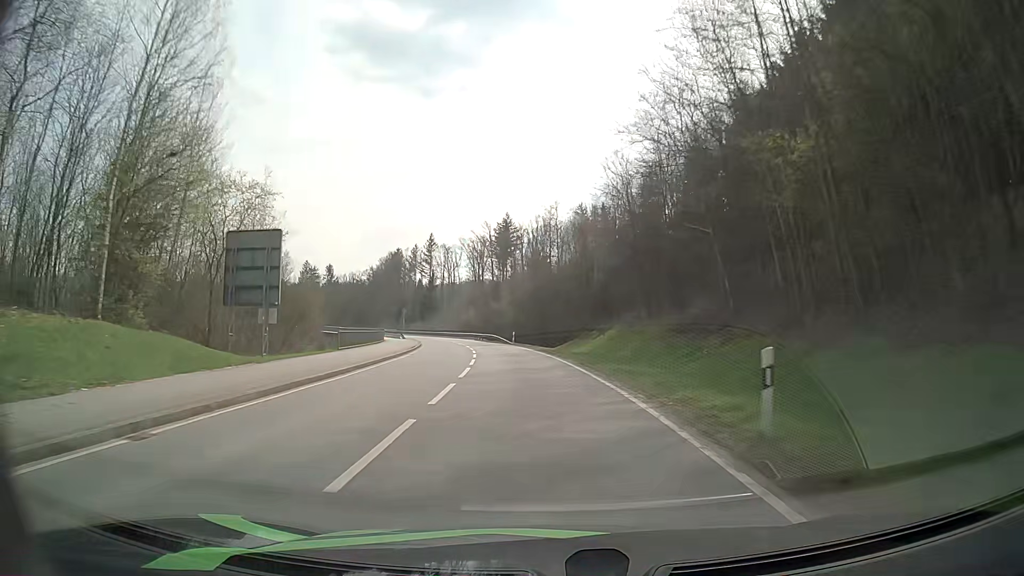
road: secondary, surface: asphalt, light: Day
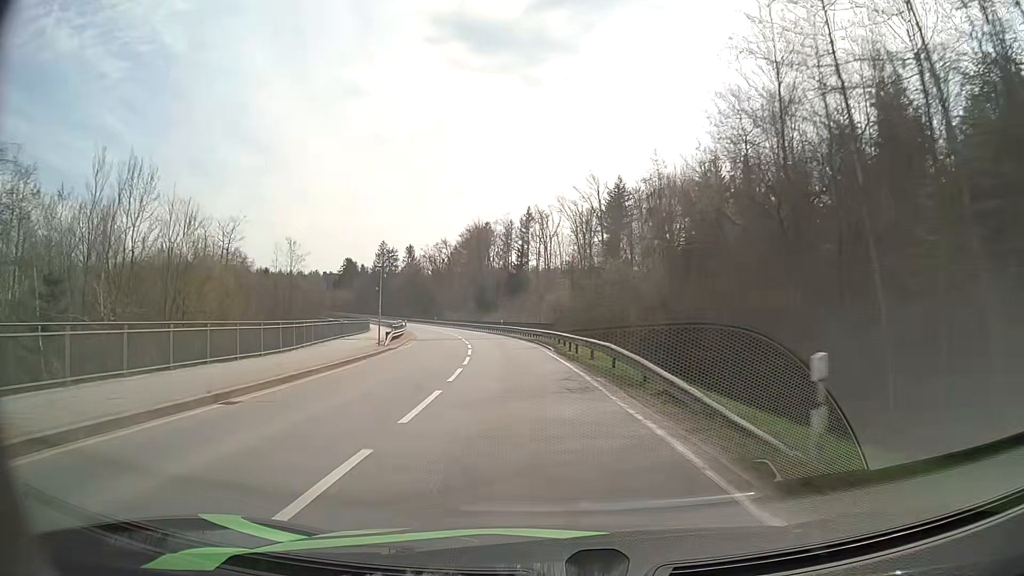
(-4.1, +50.9) m; -9°
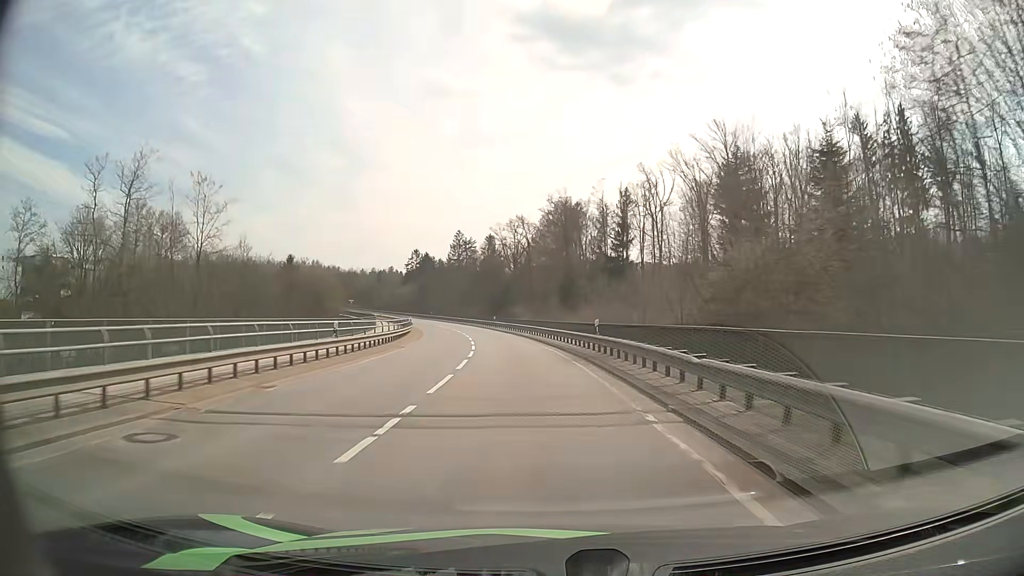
(-2.7, +38.8) m; -8°
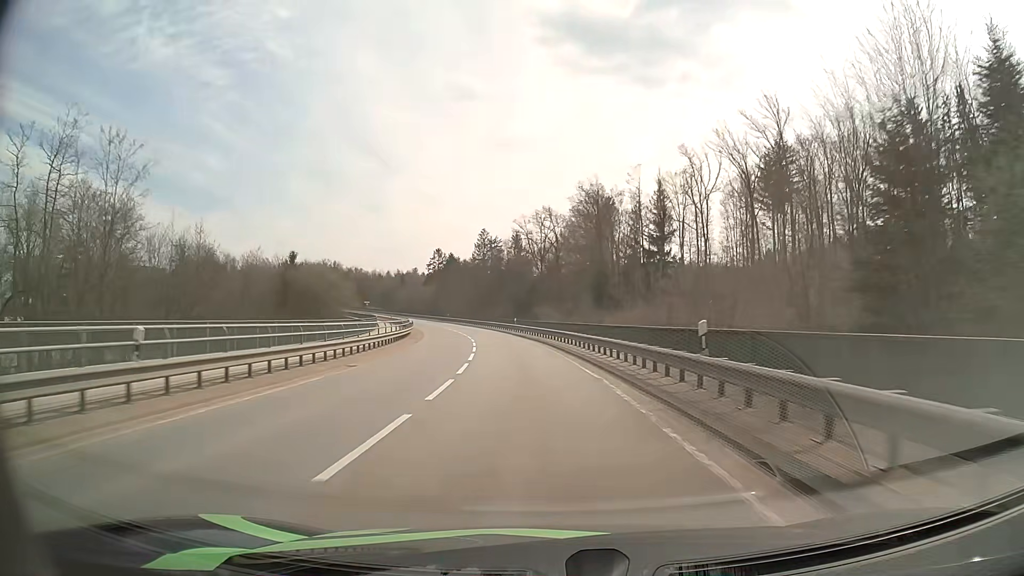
(-0.3, +12.9) m; -3°
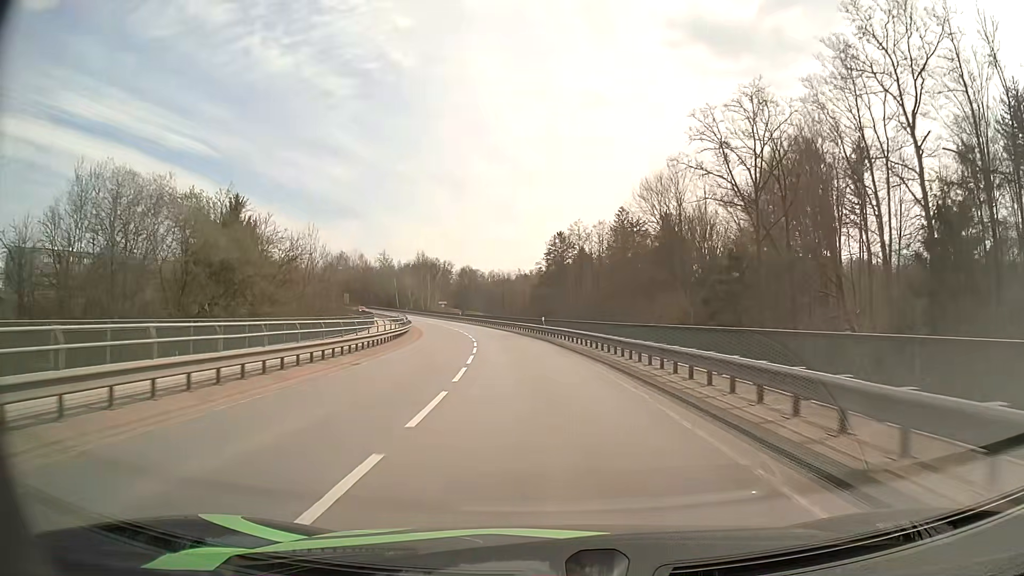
(-6.6, +63.2) m; -11°
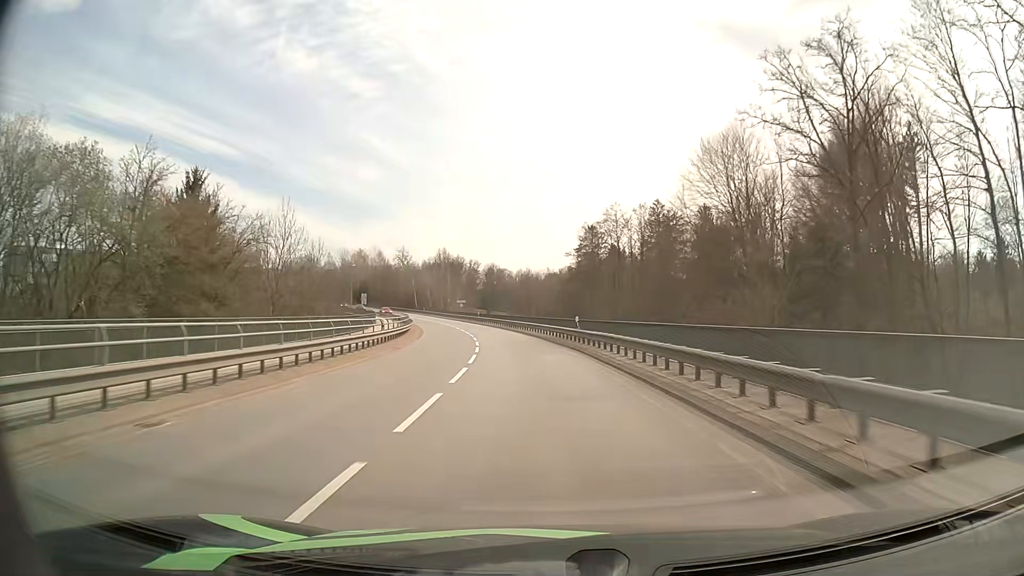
(-0.3, +12.5) m; -2°
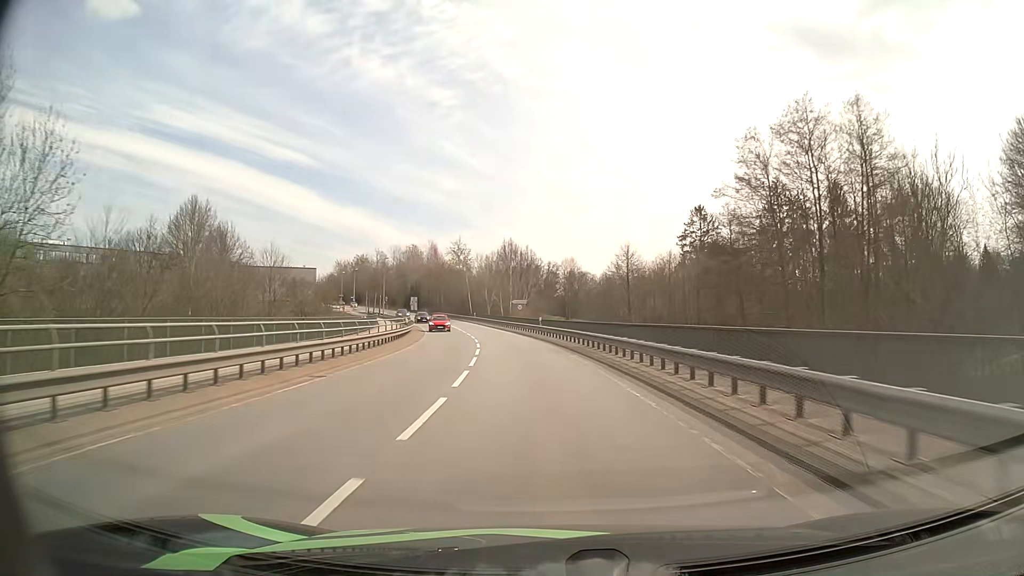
(-2.5, +36.8) m; -7°
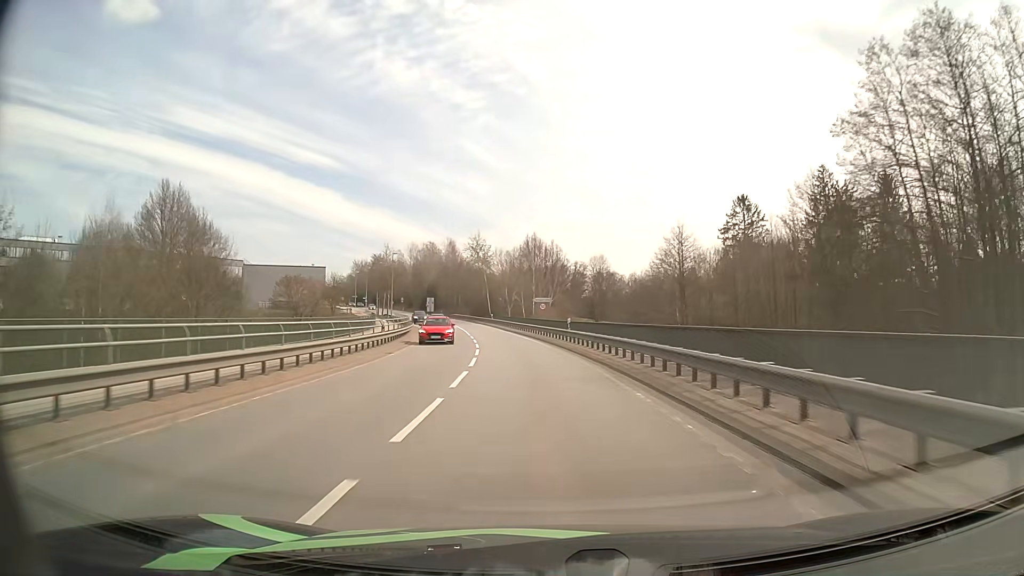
(-0.2, +12.2) m; -2°
(0, +10) (-1, +20) (-1, +30) (-2, +40) (-4, +50) (-5, +60) (-7, +70) (-9, +79) (-11, +89) (-14, +99) m
